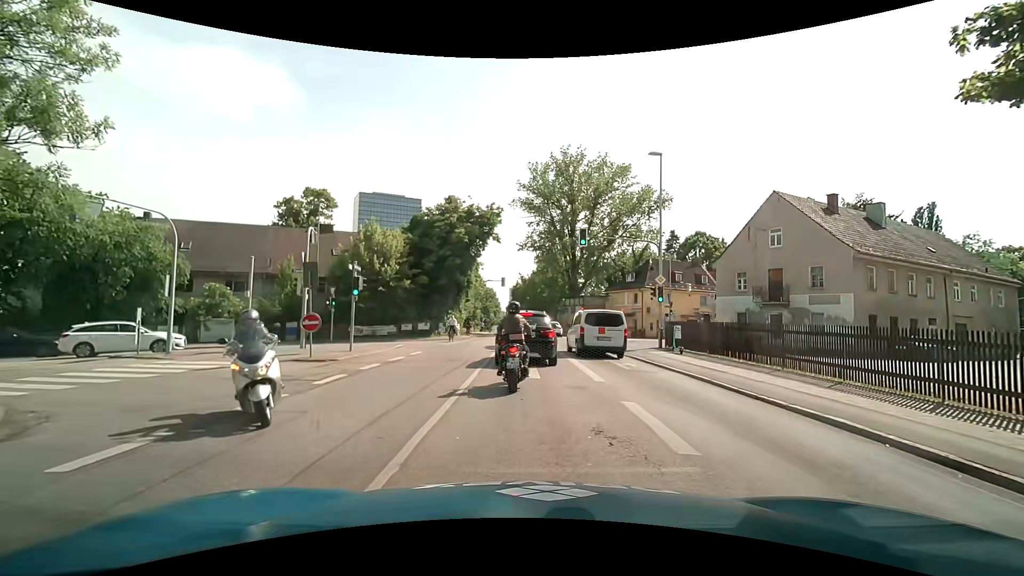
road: secondary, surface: asphalt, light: Day
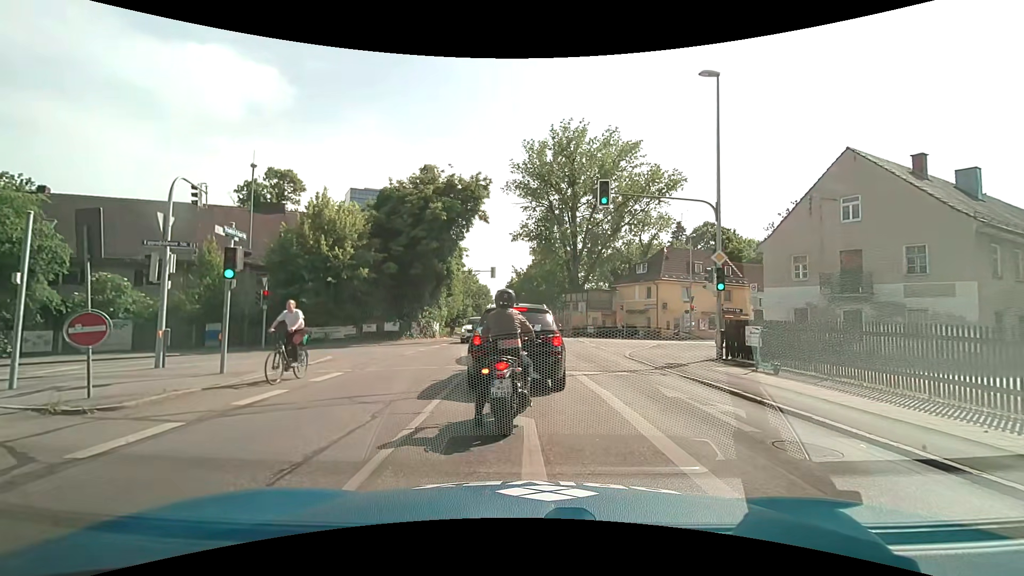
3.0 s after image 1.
(+0.2, +8.5) m; +1°
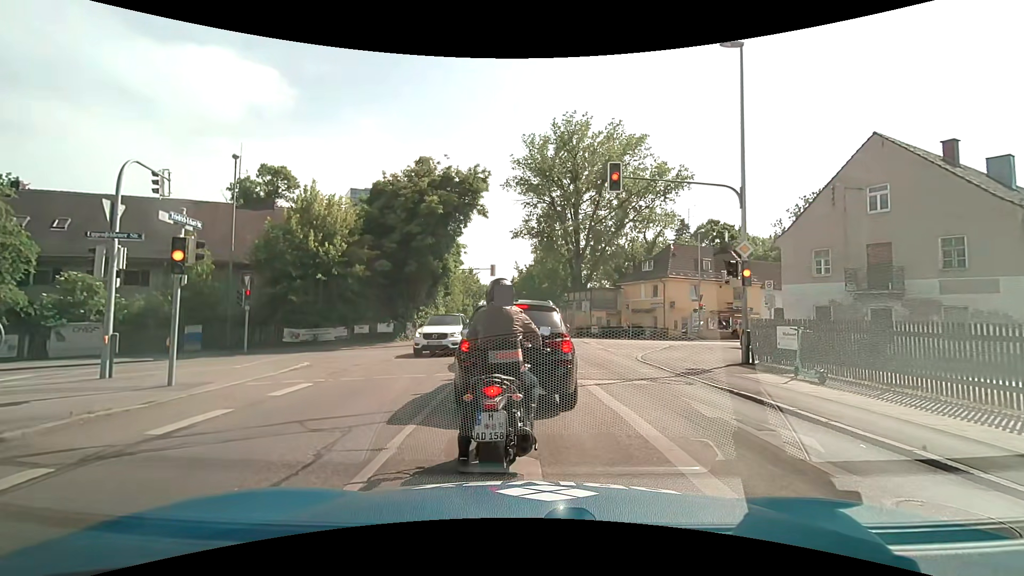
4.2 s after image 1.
(0.0, +1.8) m; -1°
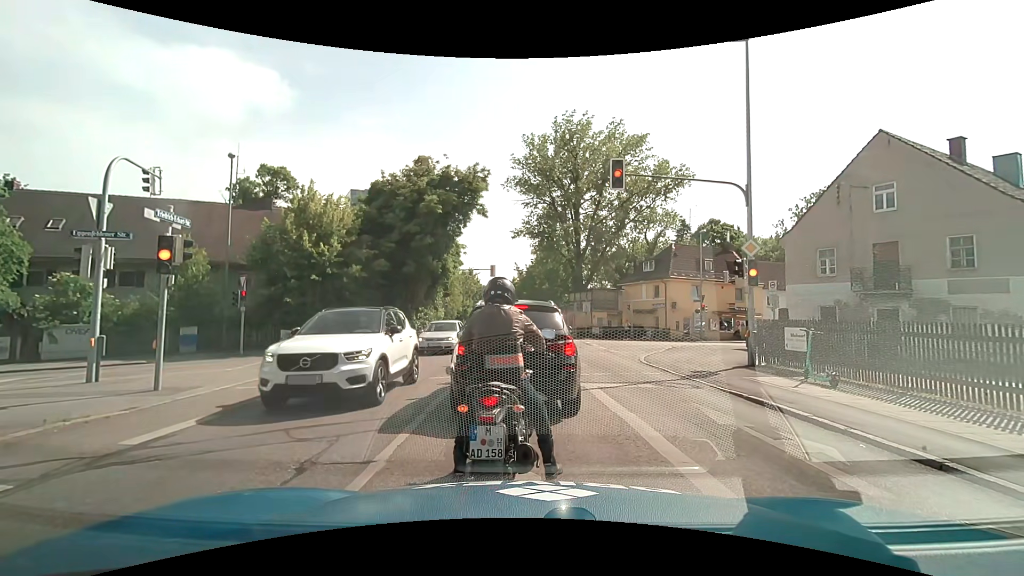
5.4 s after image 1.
(0.0, +0.4) m; 0°
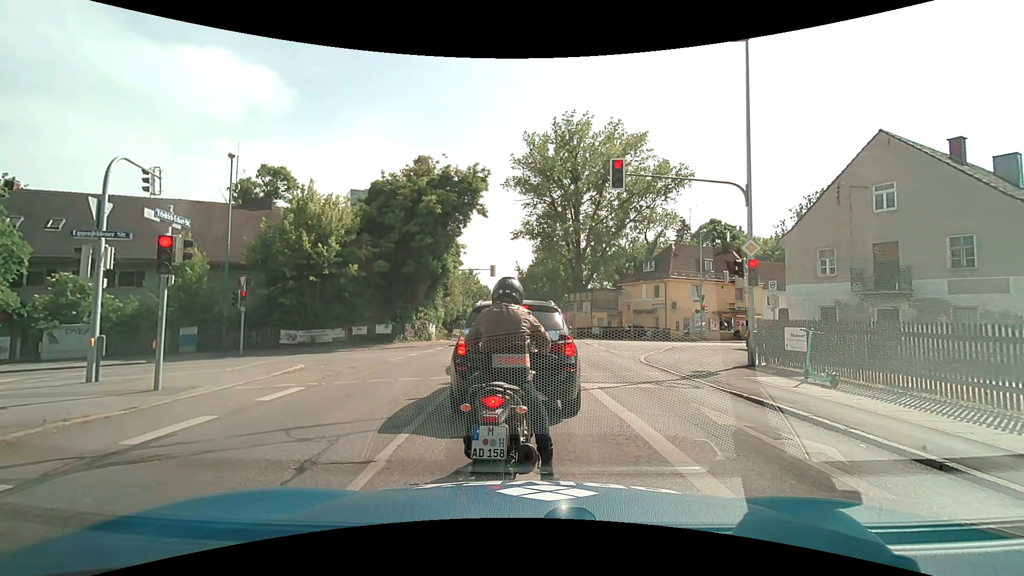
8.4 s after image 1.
(0.0, +0.1) m; 0°
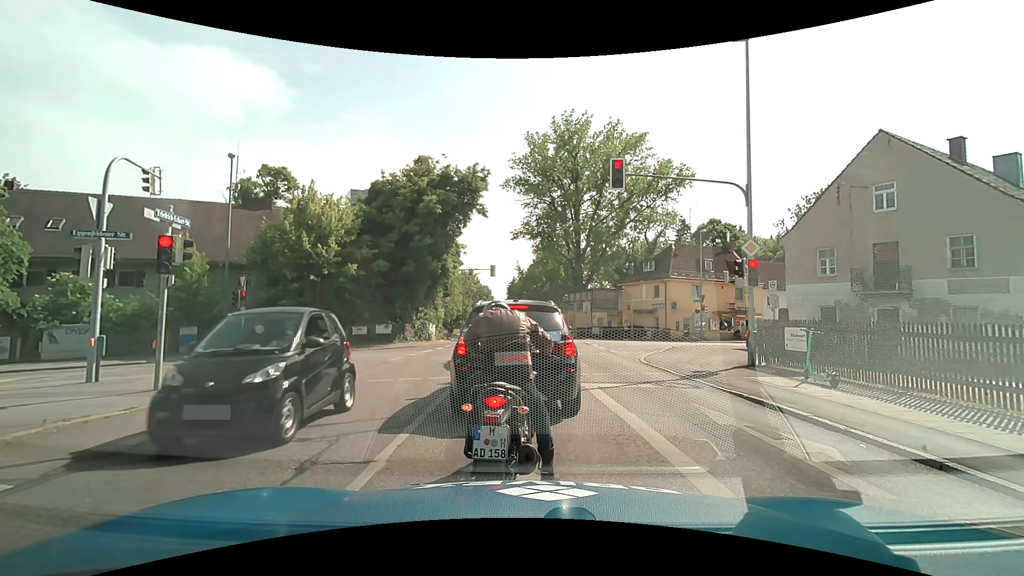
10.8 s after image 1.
(0.0, 0.0) m; 0°
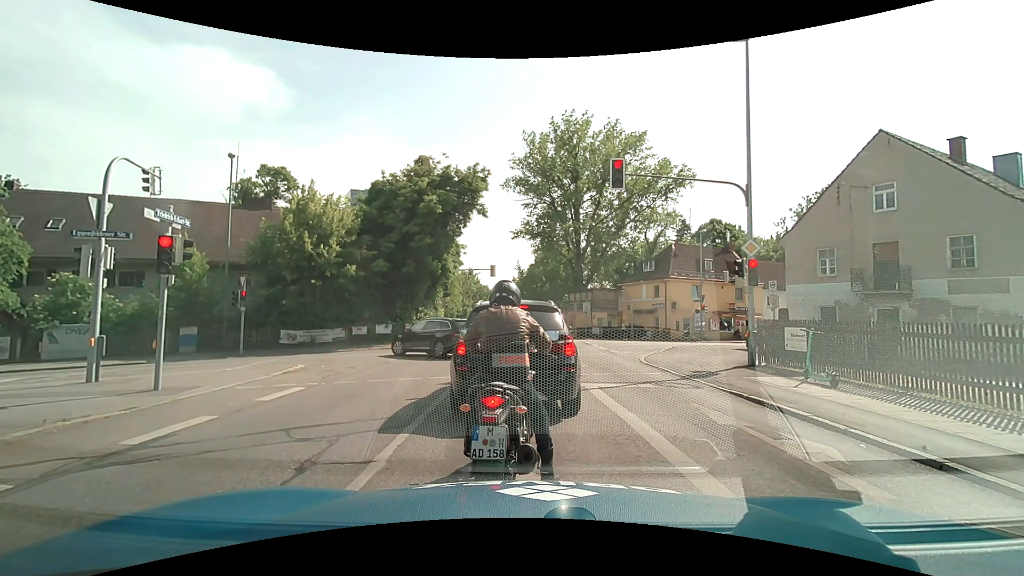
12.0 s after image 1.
(0.0, 0.0) m; 0°
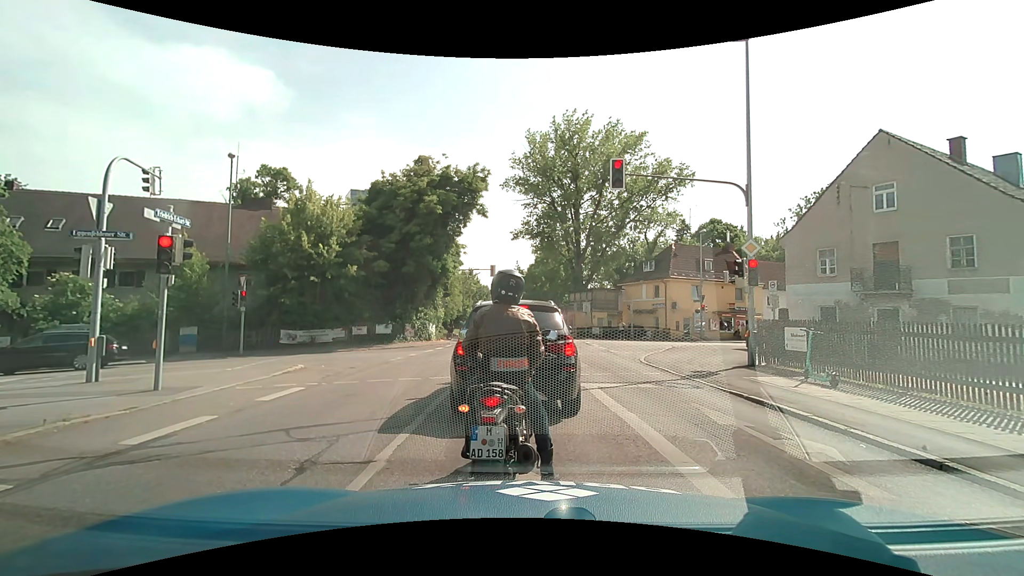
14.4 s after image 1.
(0.0, 0.0) m; 0°
